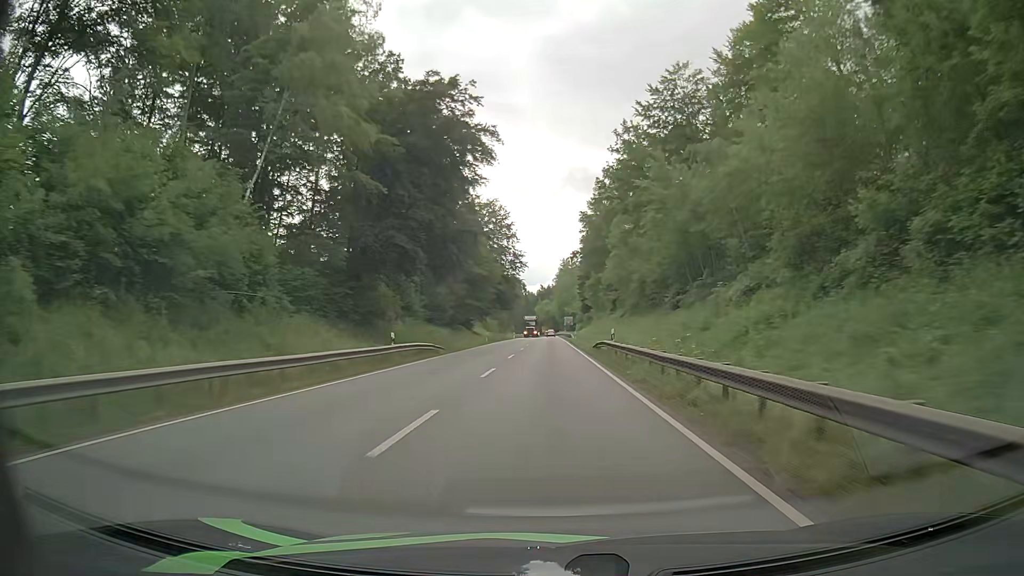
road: primary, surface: asphalt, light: Day
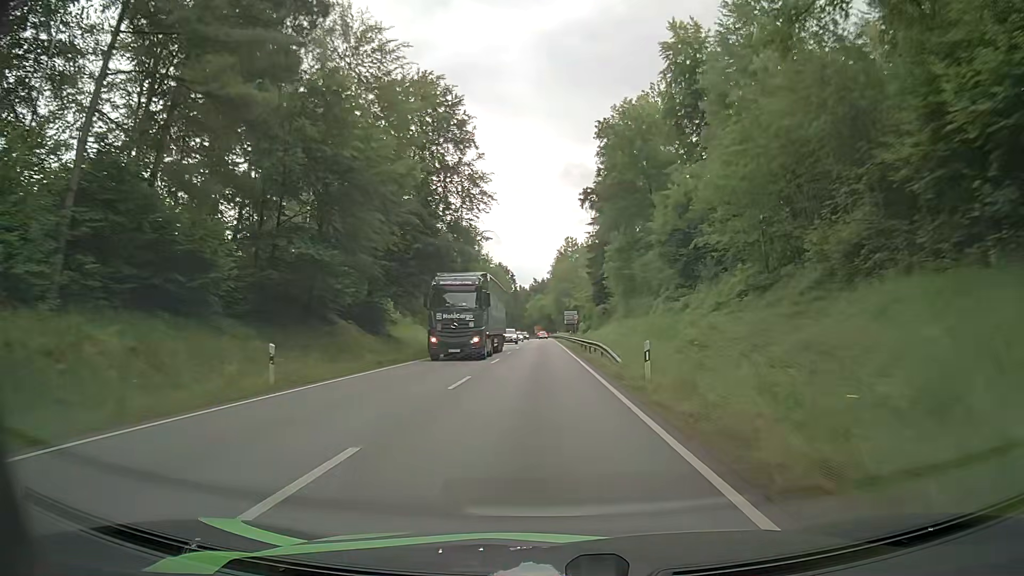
(+0.2, +51.6) m; 0°
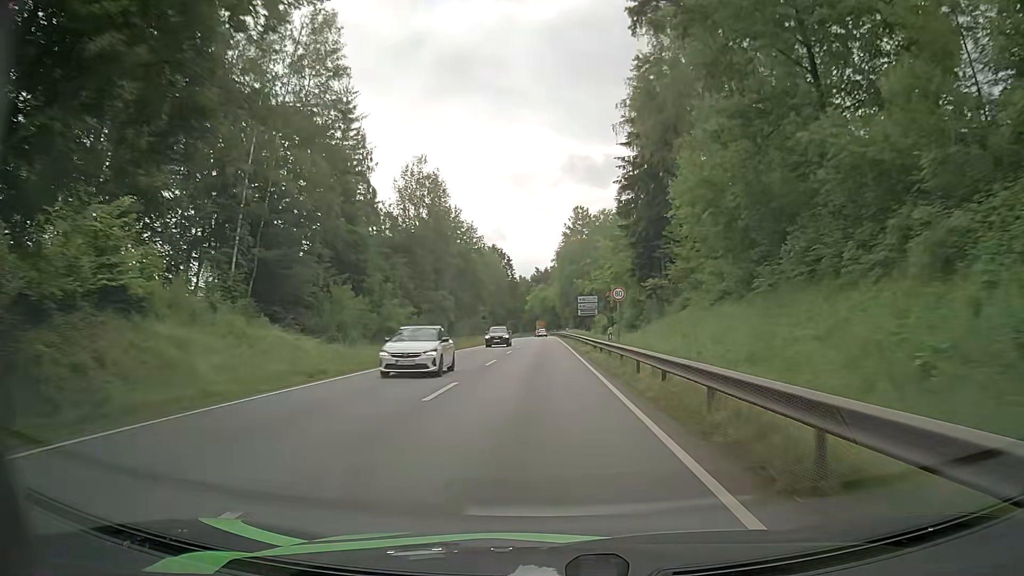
(+0.1, +39.1) m; 0°
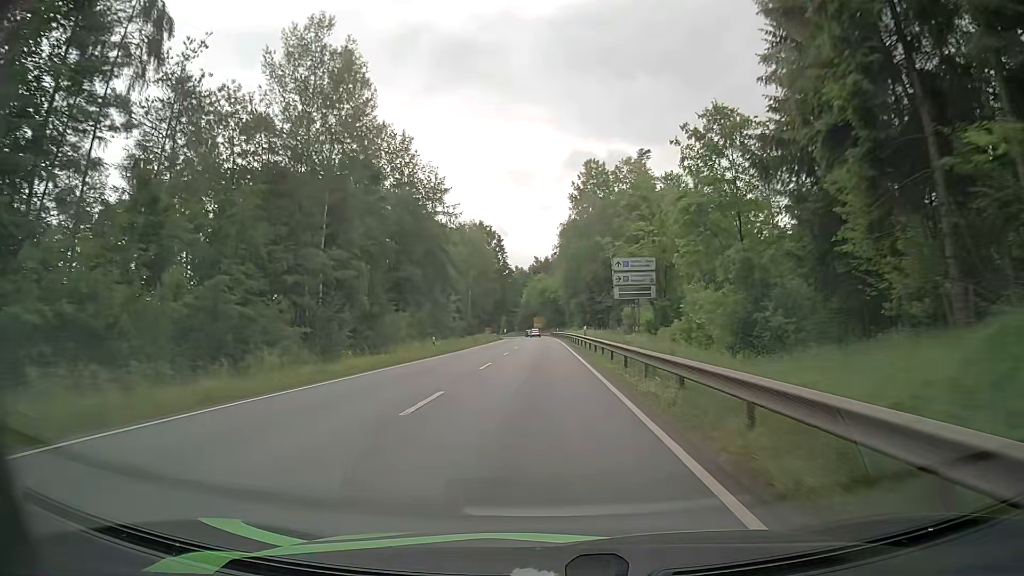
(0.0, +38.0) m; 0°
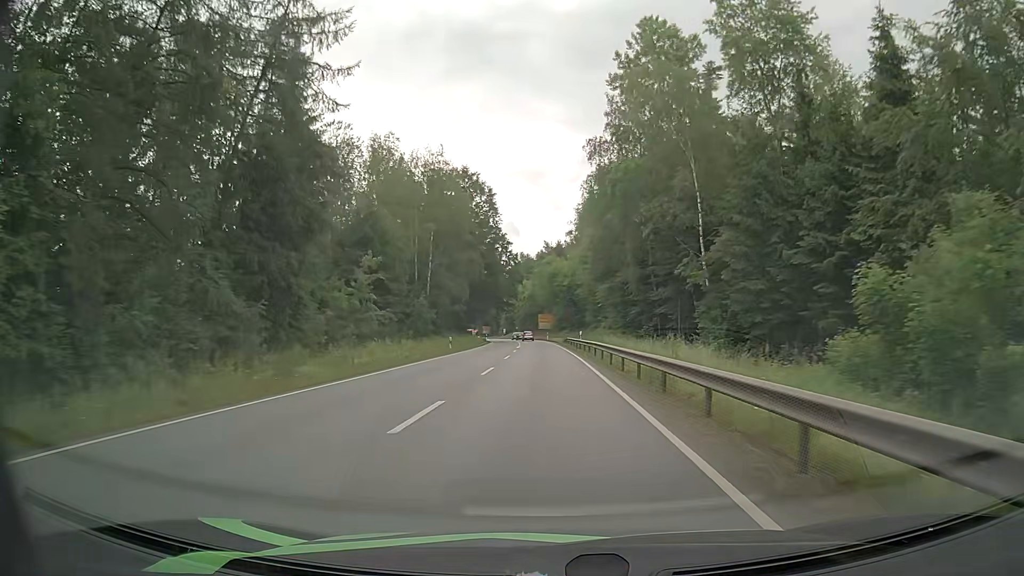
(-0.3, +49.7) m; -1°
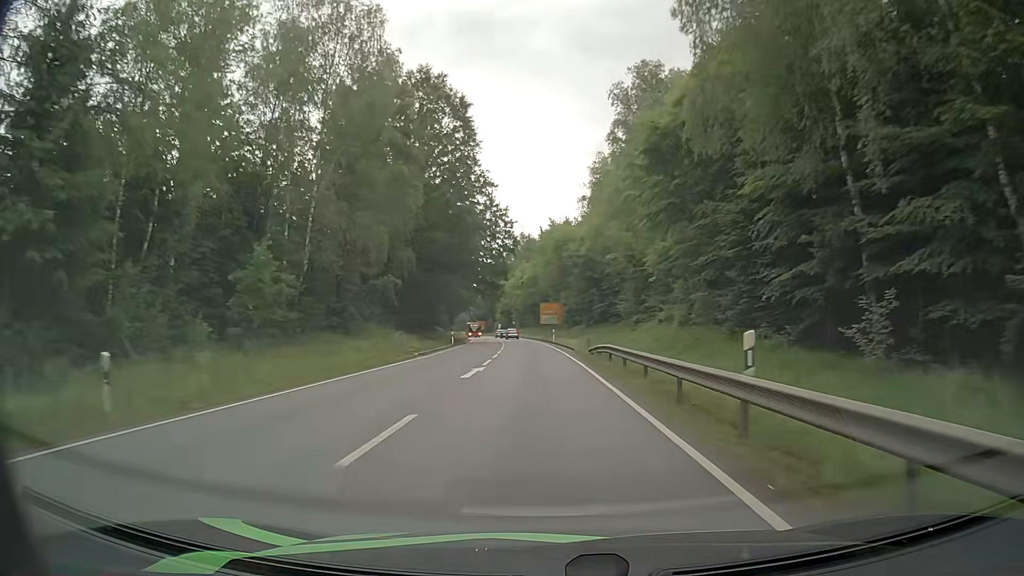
(-0.2, +38.2) m; 0°
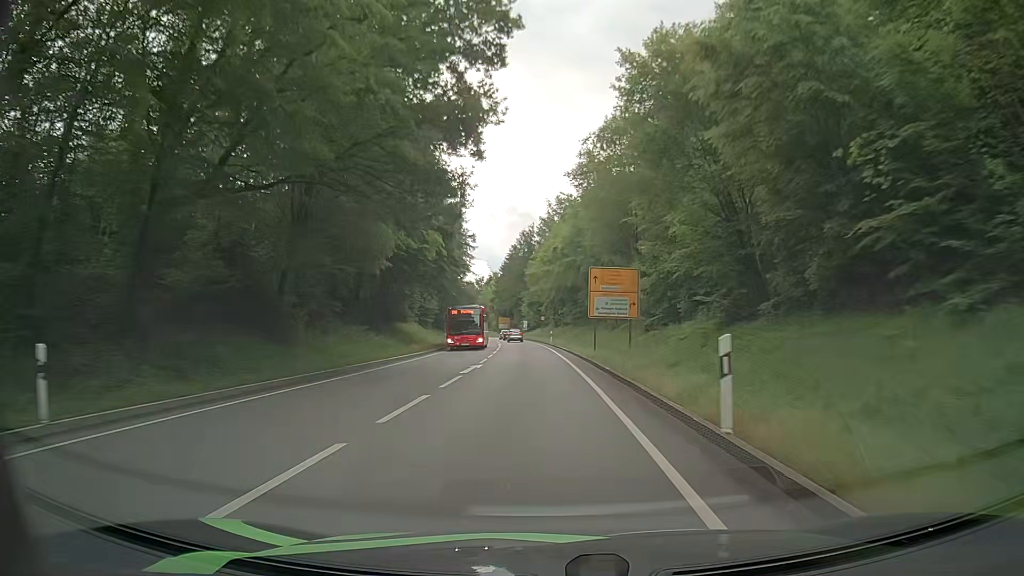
(-0.8, +51.4) m; -3°
